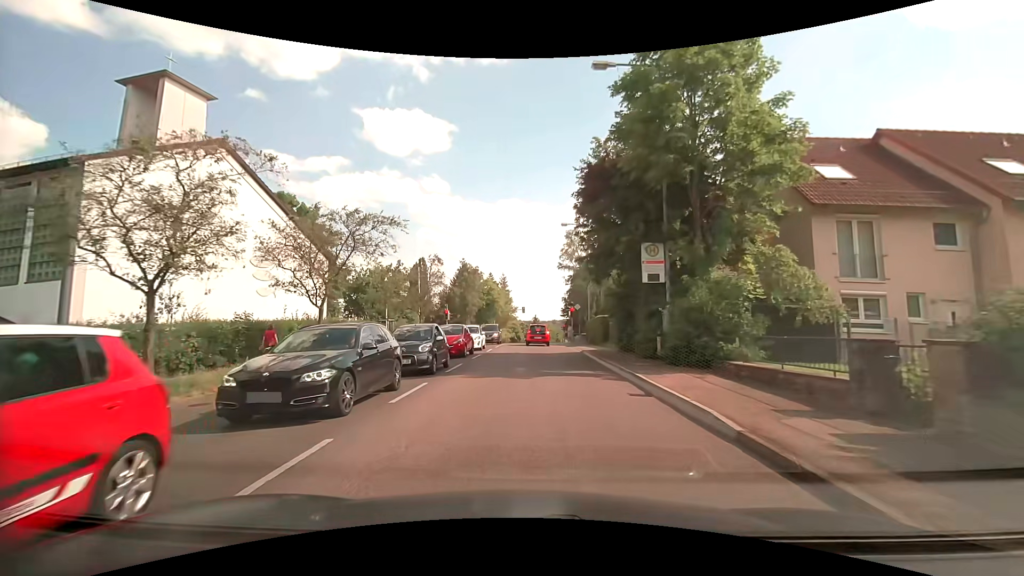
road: tertiary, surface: asphalt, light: Day
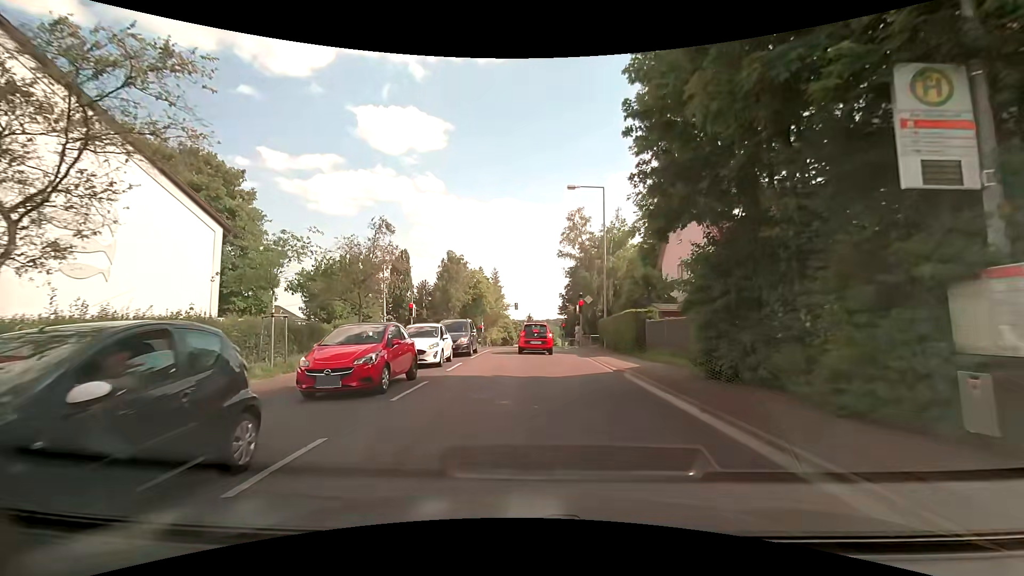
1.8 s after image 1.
(0.0, +11.4) m; +1°
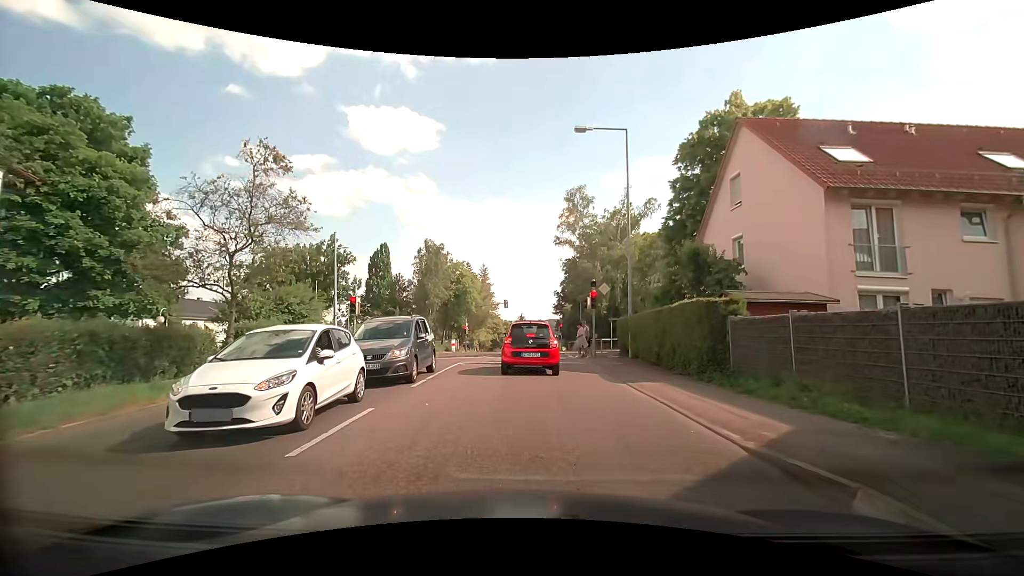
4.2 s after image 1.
(0.0, +9.4) m; +2°
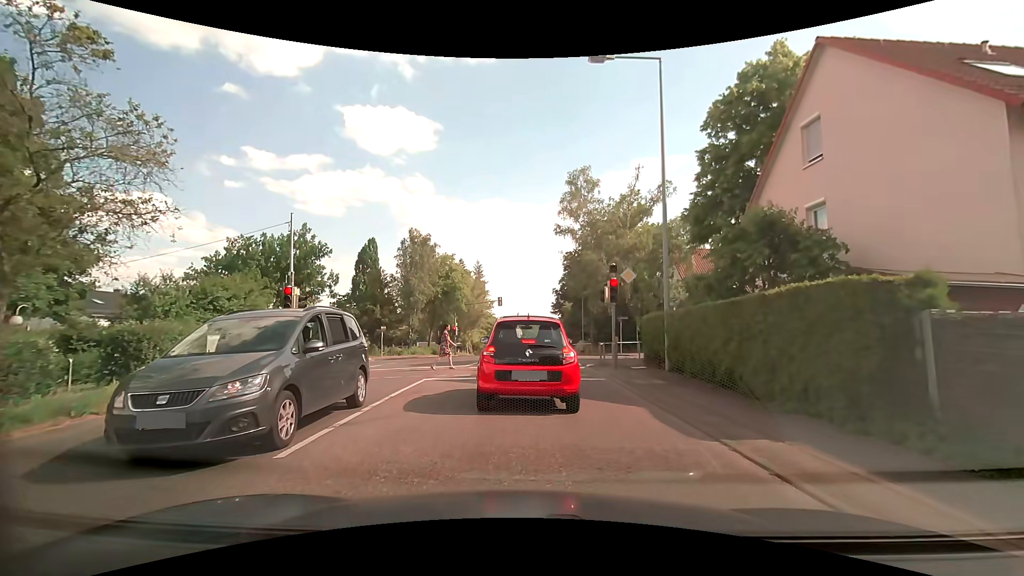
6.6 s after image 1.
(-0.1, +5.9) m; +1°
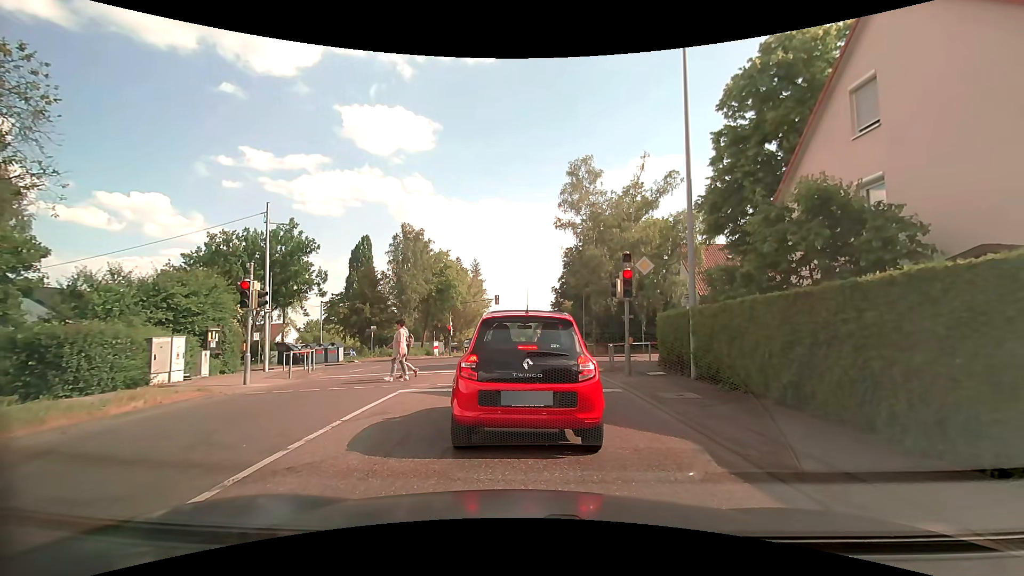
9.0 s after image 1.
(-0.1, +2.4) m; -1°
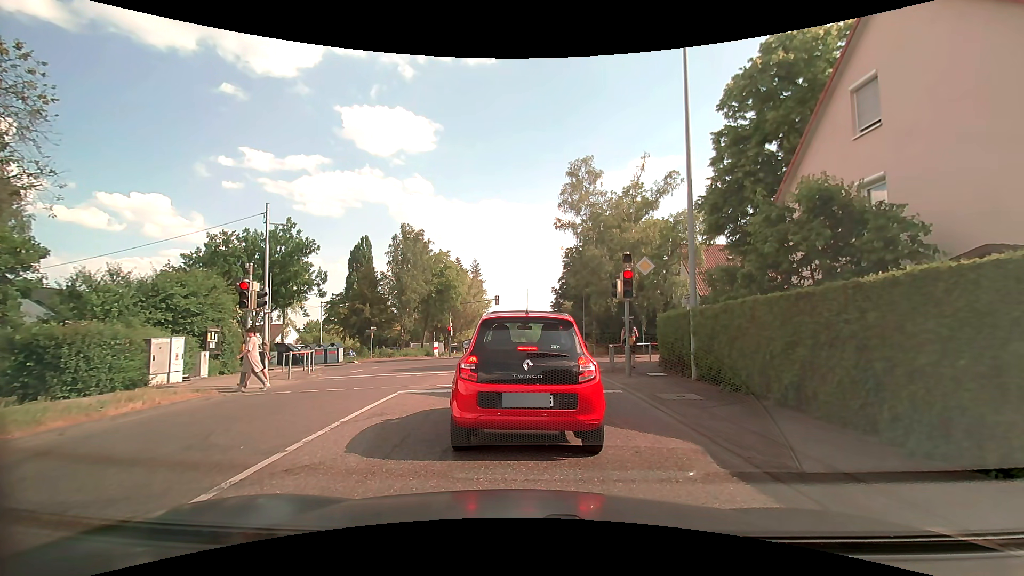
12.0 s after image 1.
(0.0, +0.1) m; 0°
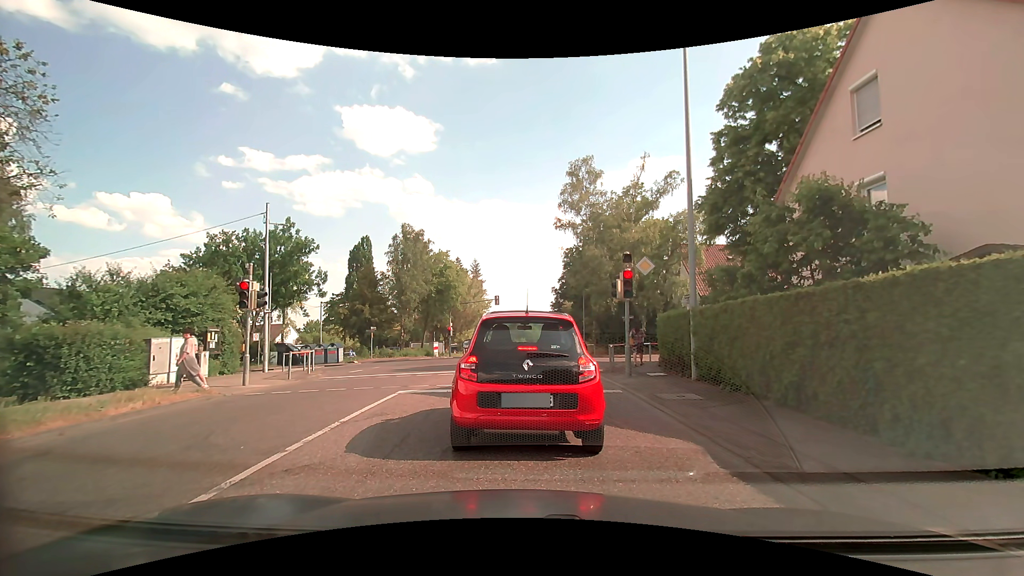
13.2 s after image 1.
(0.0, 0.0) m; 0°
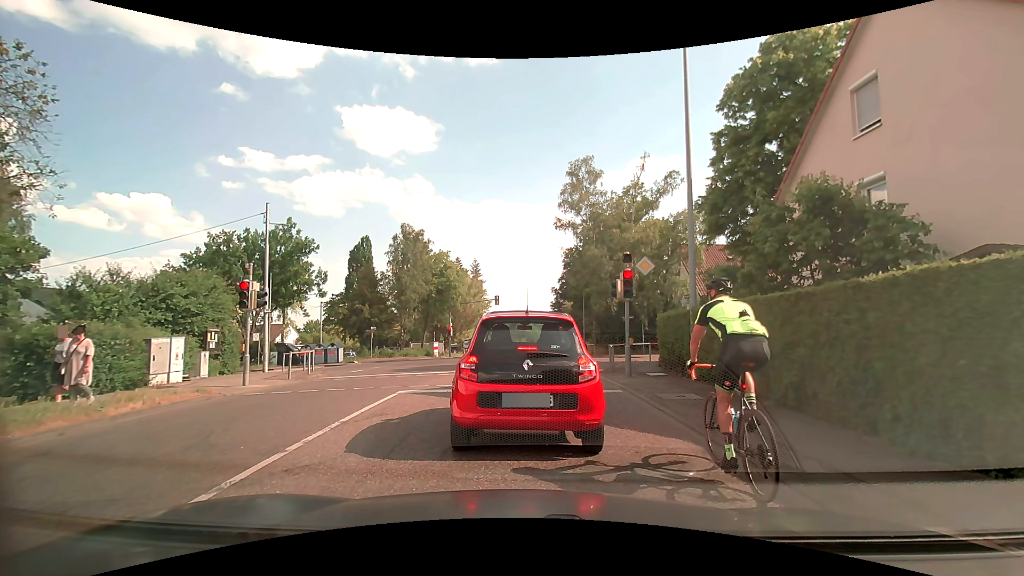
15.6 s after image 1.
(0.0, 0.0) m; 0°
(0, +10) (0, +20) (+4, +29) (+14, +31) (+24, +32) (+34, +32) (+44, +33) (+54, +33) (+64, +34) (+74, +34) m
